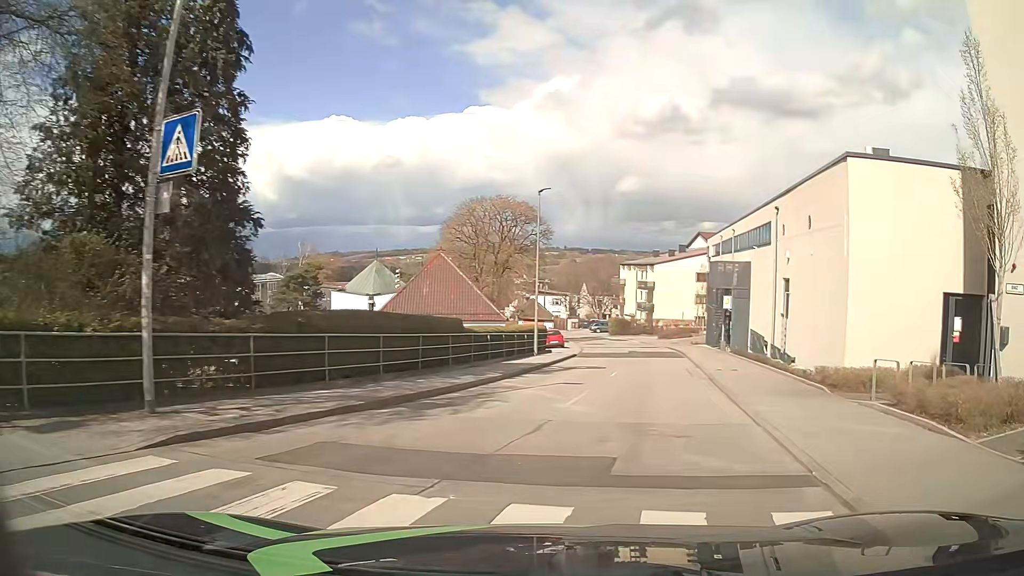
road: unclassified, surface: asphalt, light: Day
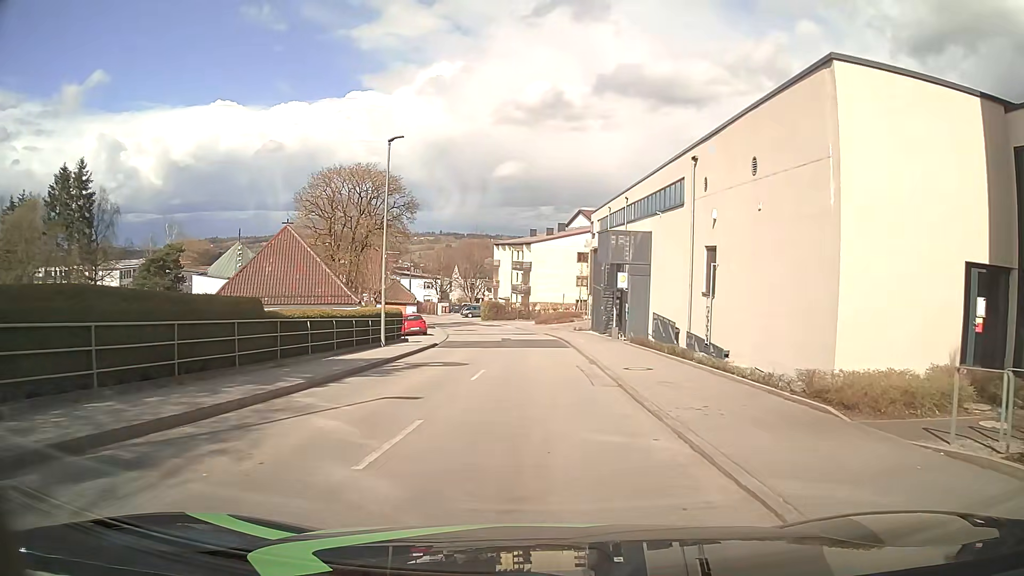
(+0.9, +6.9) m; +12°
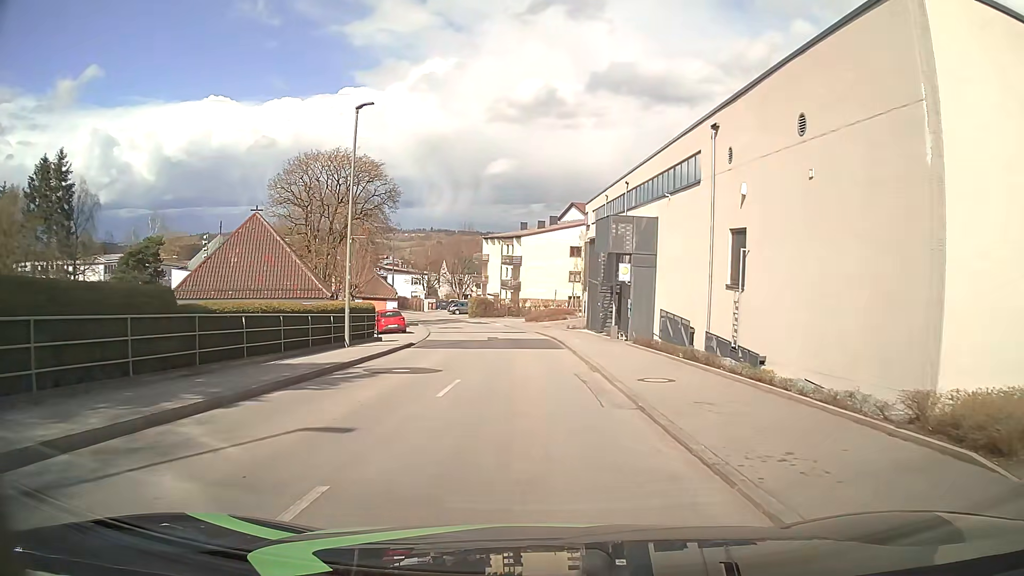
(0.0, +3.9) m; +1°
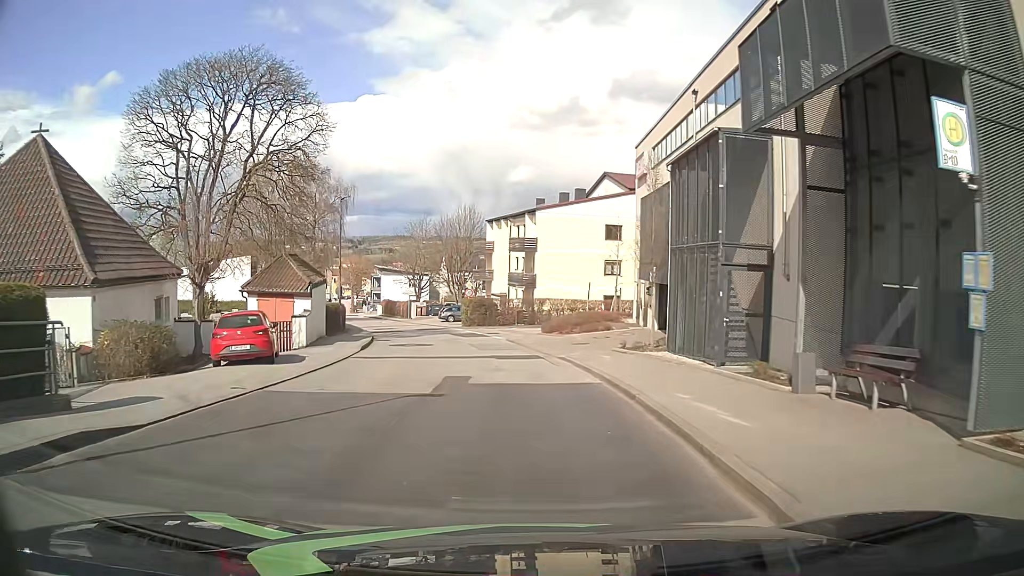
(-0.2, +22.2) m; -1°
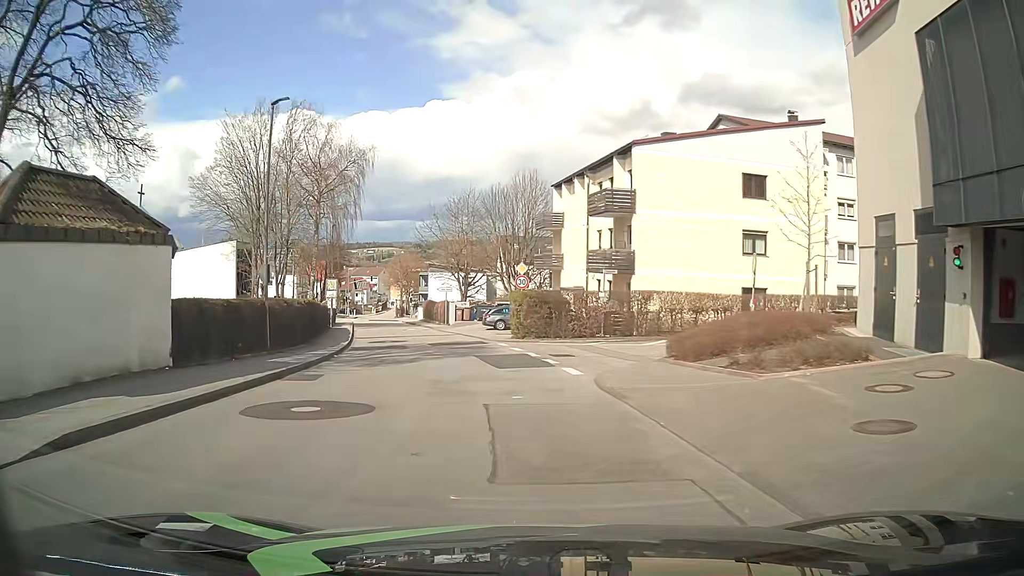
(-1.0, +20.4) m; -6°
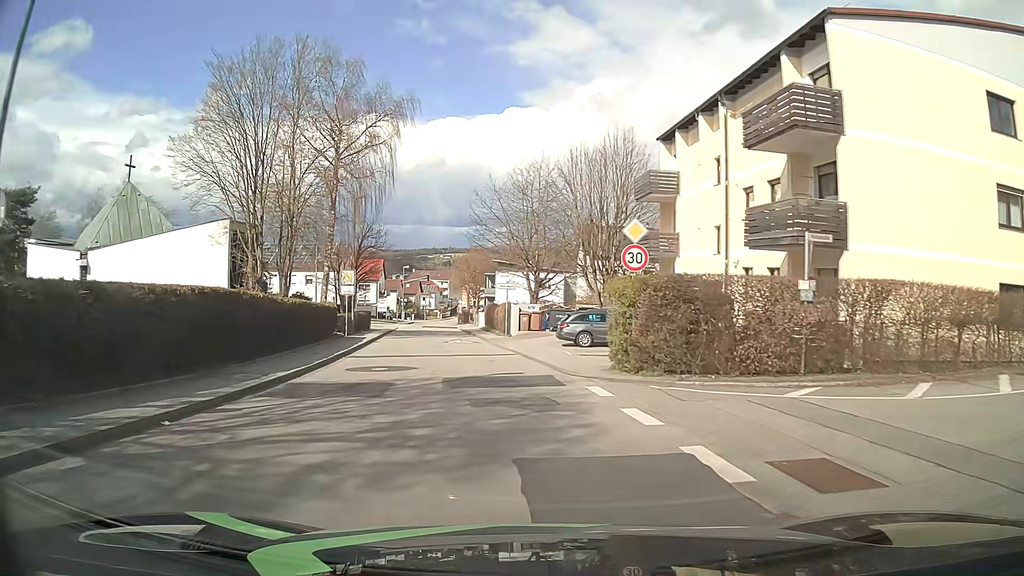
(-0.8, +15.0) m; -7°
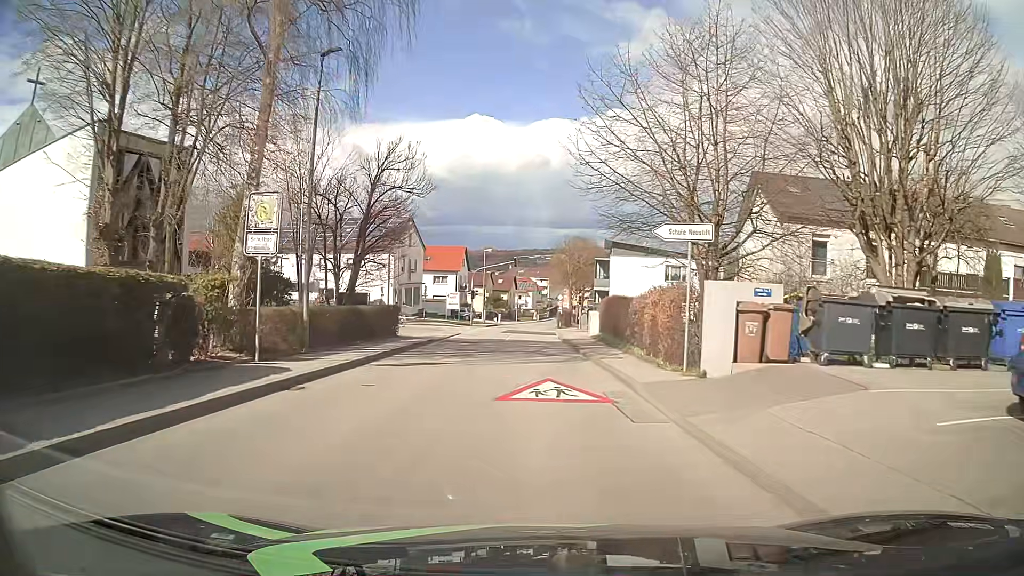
(-2.2, +24.3) m; -8°
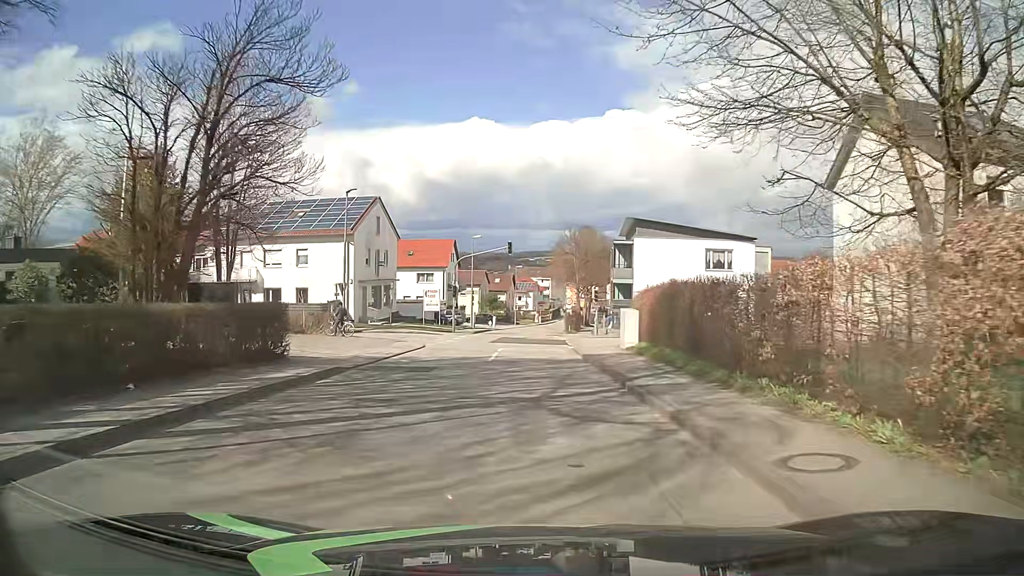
(0.0, +14.6) m; -1°
(0, +10) (0, +20) (+1, +30) (+1, +40) (+1, +50) (+2, +60) (+3, +70) (+4, +80) (+5, +90) (+6, +100) m
